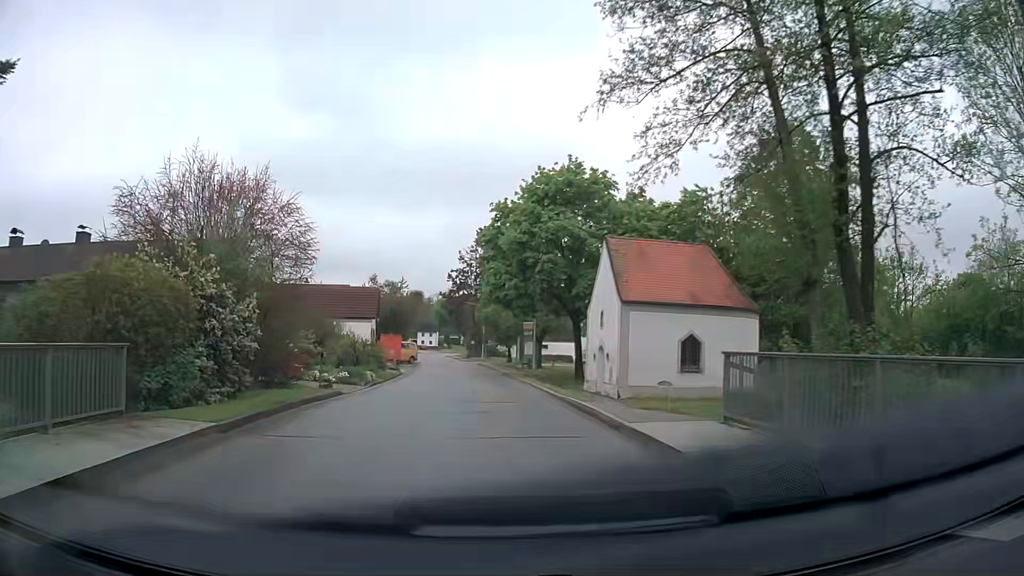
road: tertiary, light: Day
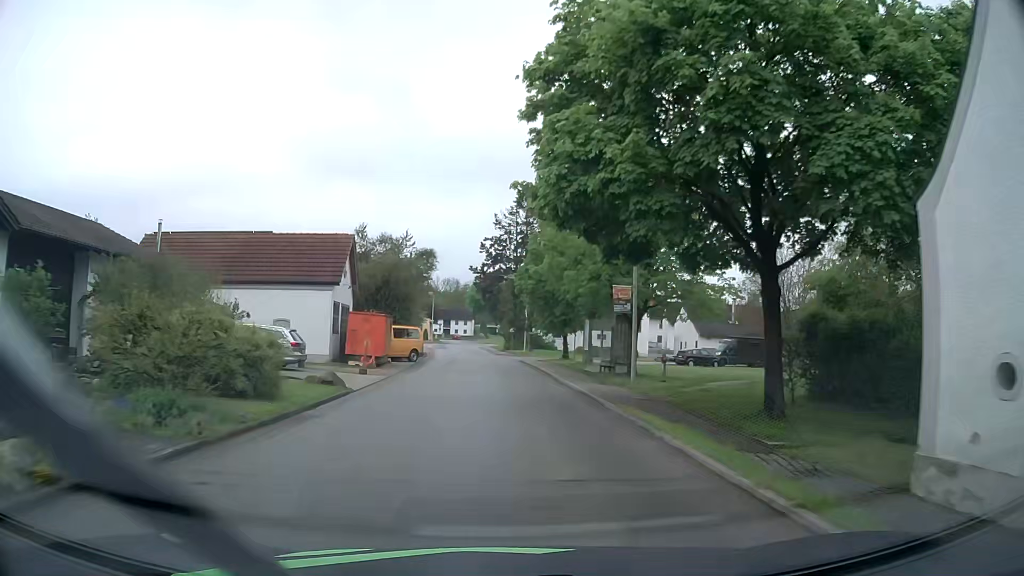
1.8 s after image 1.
(-1.0, +22.4) m; -4°
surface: asphalt
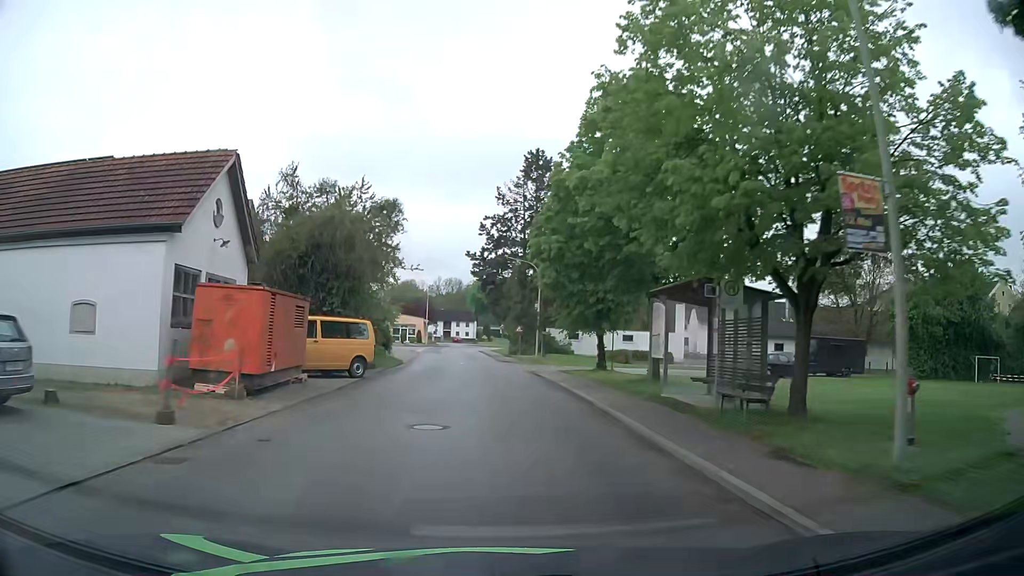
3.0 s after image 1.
(0.0, +15.5) m; 0°
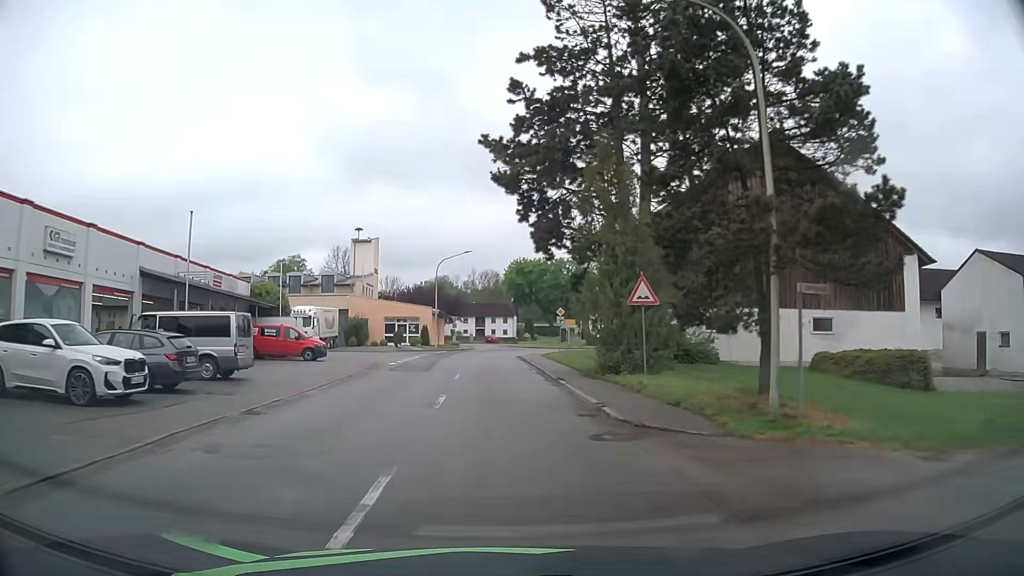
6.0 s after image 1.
(-1.5, +37.6) m; -4°
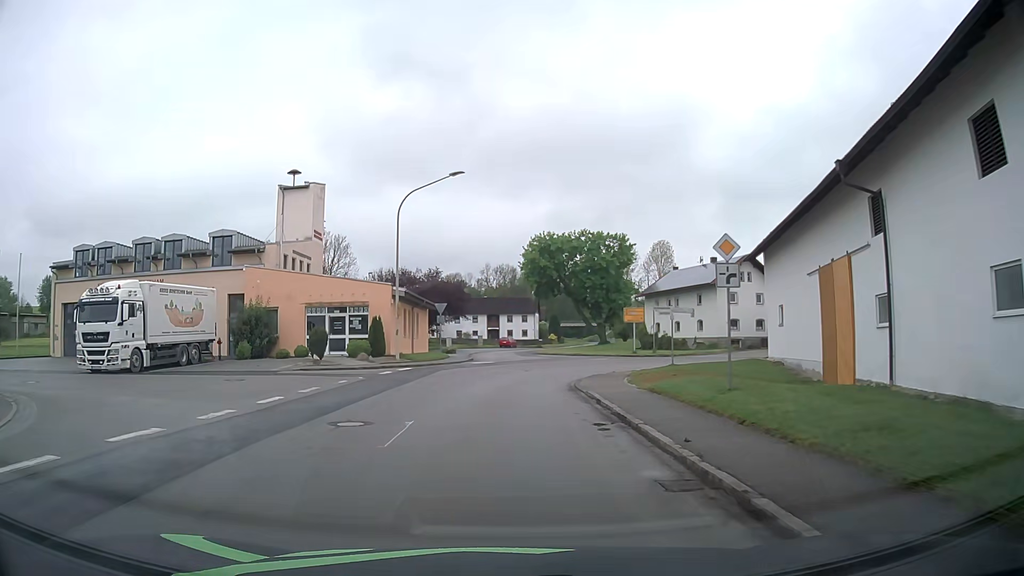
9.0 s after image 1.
(-0.4, +31.6) m; -1°
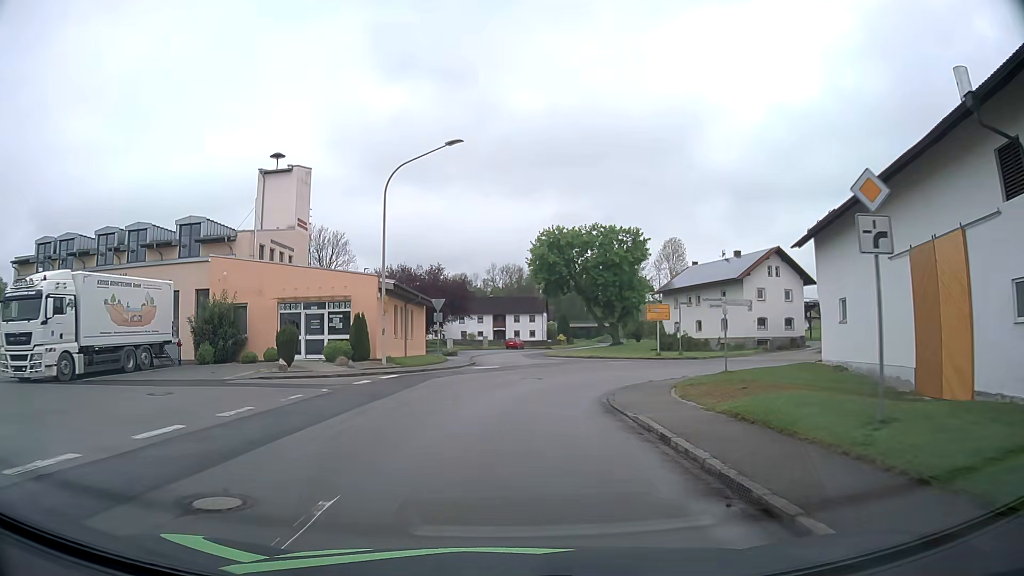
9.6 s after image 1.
(-0.1, +5.6) m; 0°
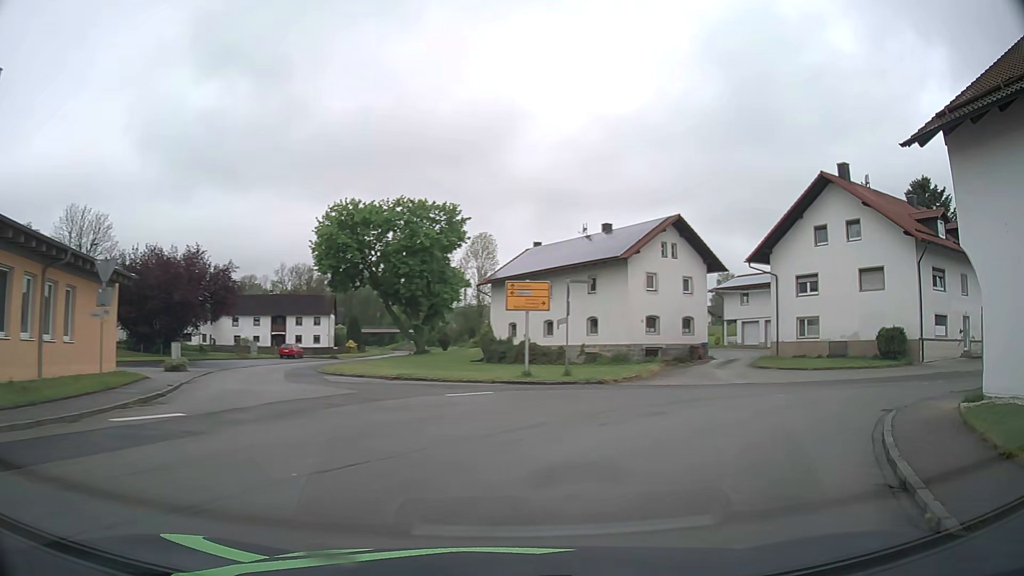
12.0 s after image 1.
(+1.0, +19.6) m; +15°
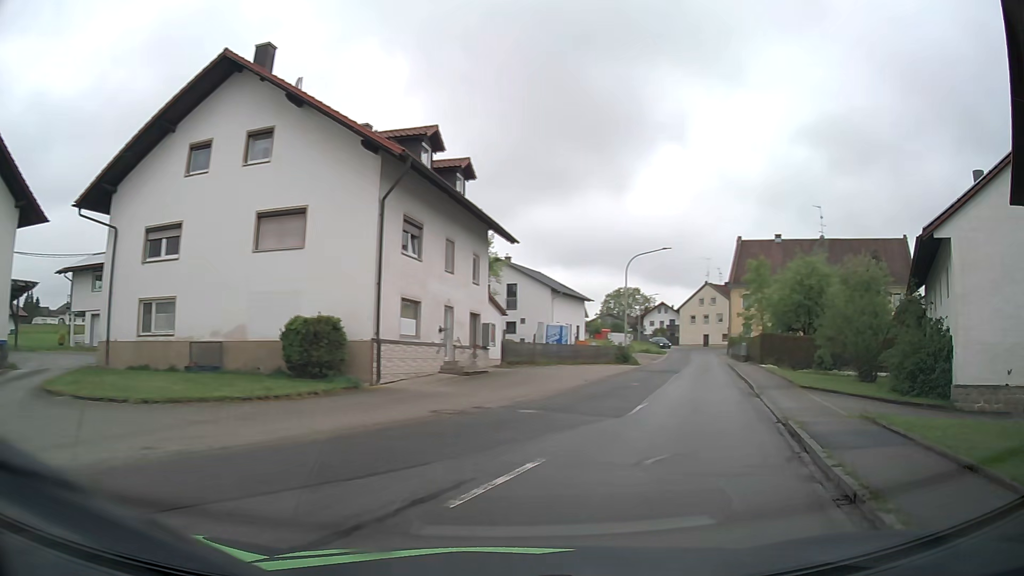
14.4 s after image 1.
(+7.8, +15.9) m; +52°
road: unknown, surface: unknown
